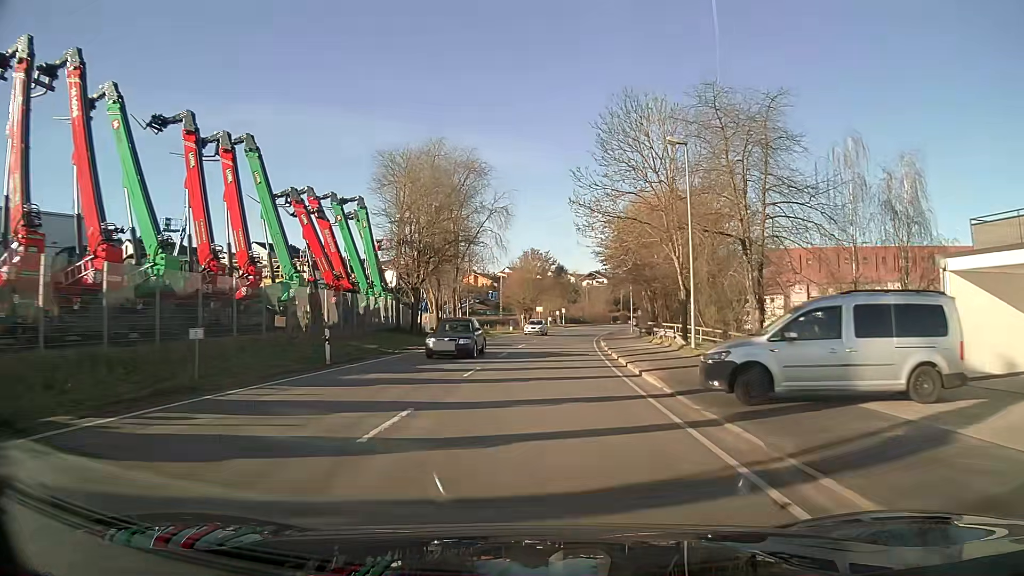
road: primary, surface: asphalt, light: Day
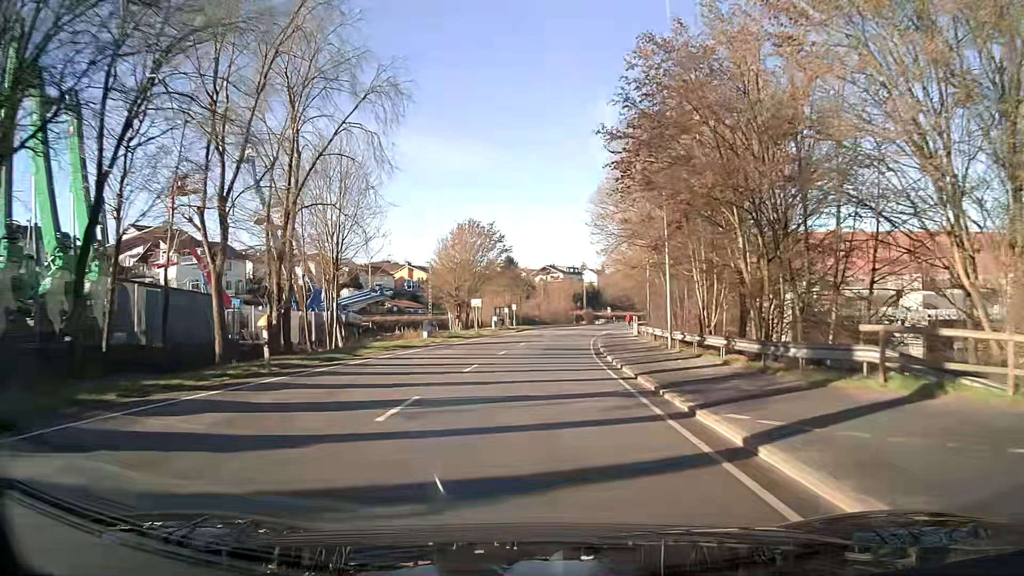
(+1.3, +34.6) m; +4°
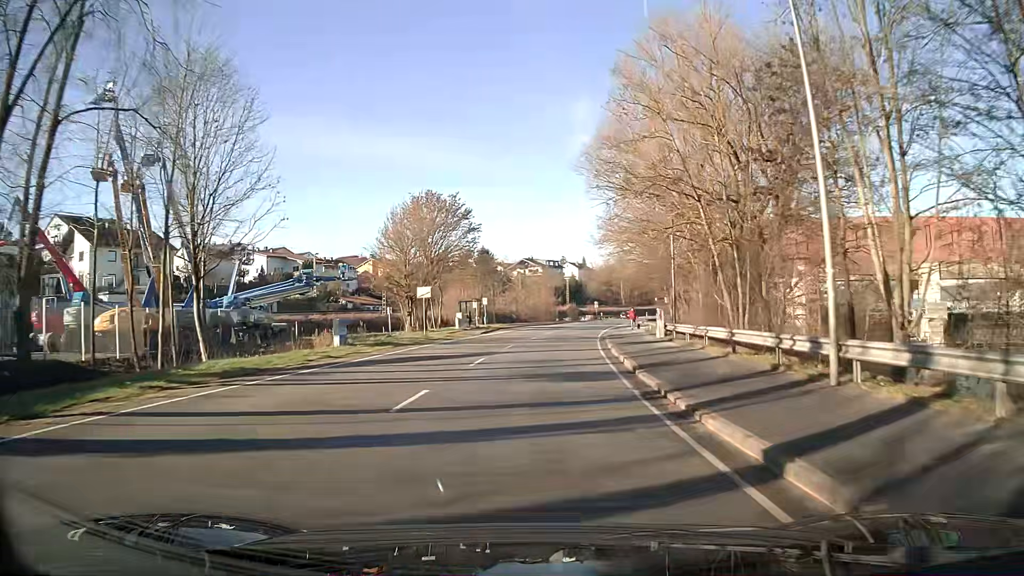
(+0.3, +17.4) m; +2°
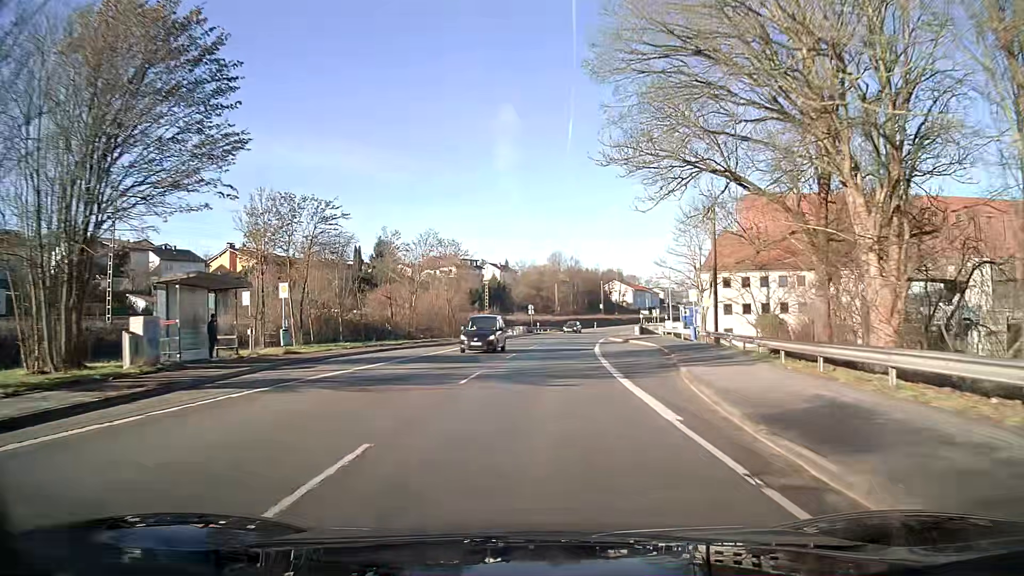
(+2.4, +45.4) m; +7°
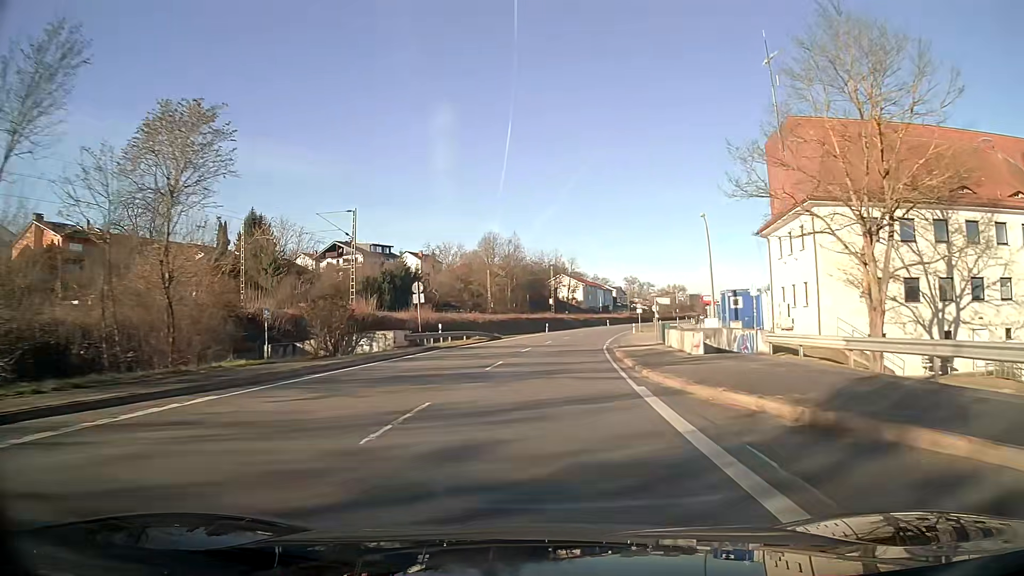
(+2.1, +44.5) m; +5°
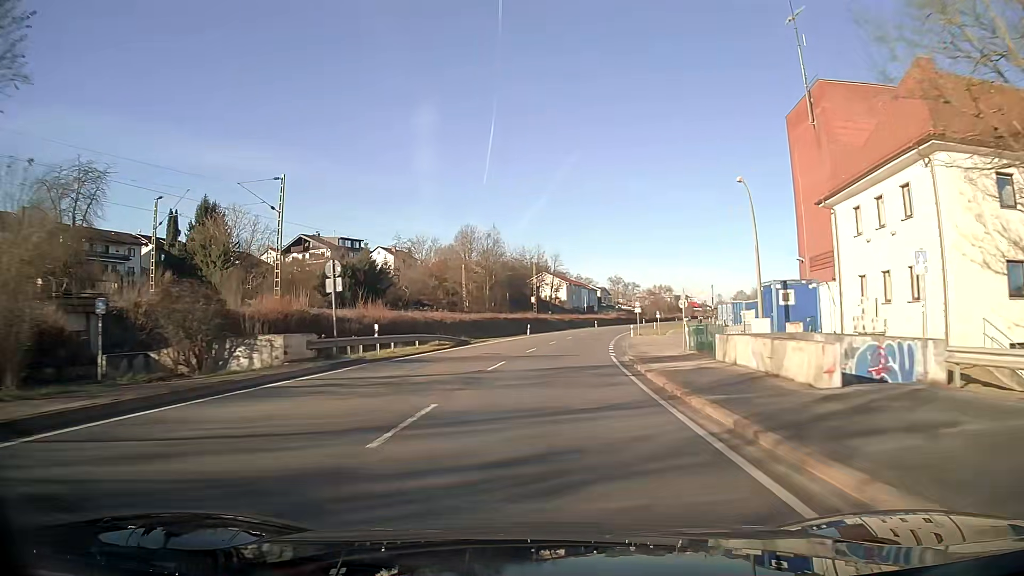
(+0.2, +12.3) m; +2°
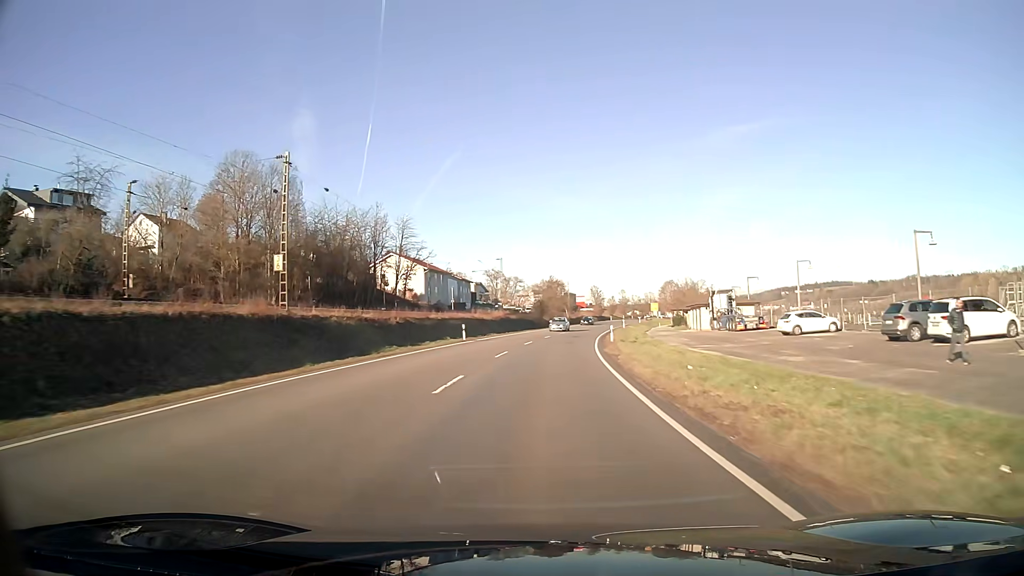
(+6.4, +66.5) m; +11°
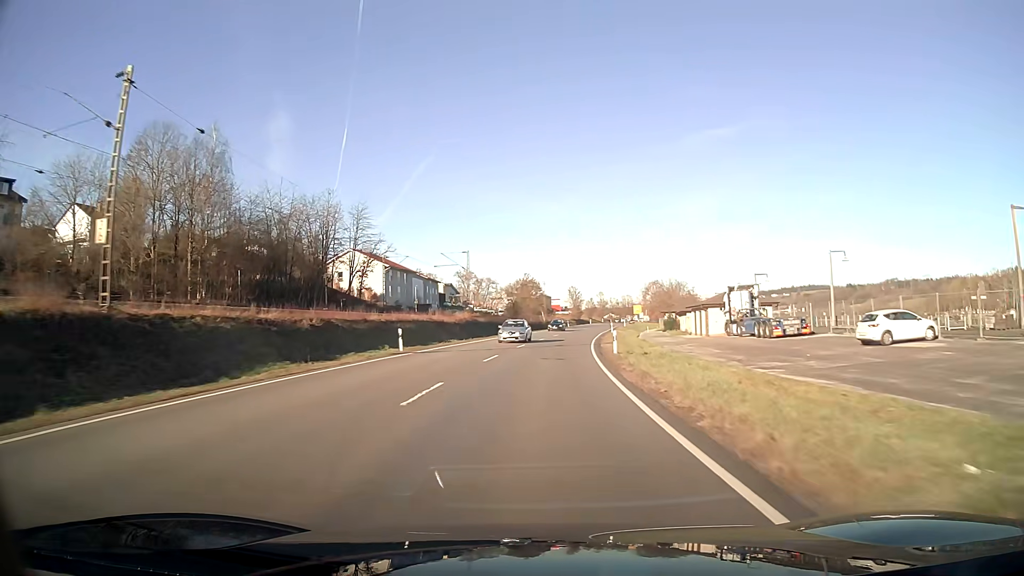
(+0.3, +13.9) m; +2°
